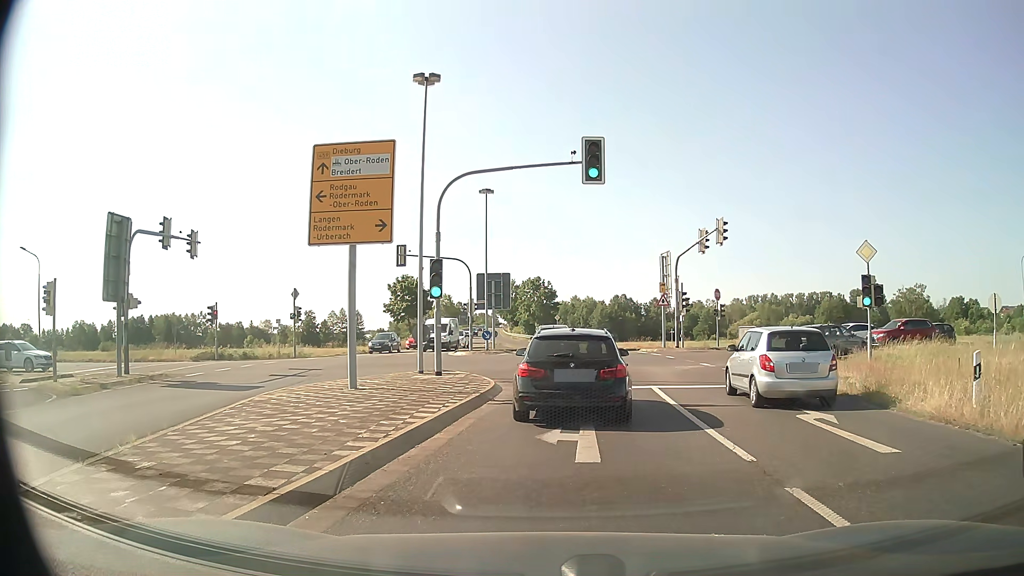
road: primary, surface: asphalt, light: Day
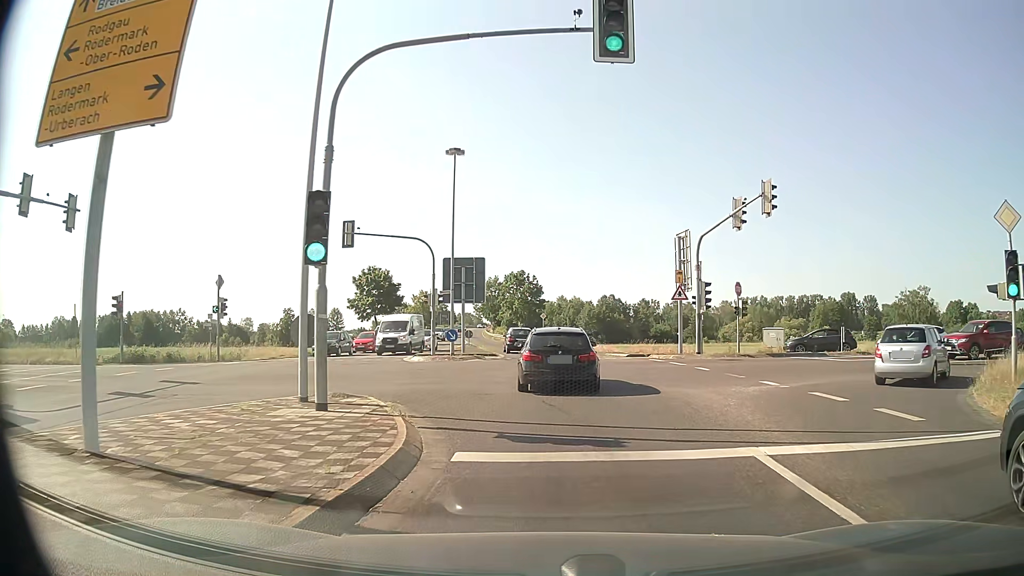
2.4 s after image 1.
(+0.1, +9.8) m; +1°
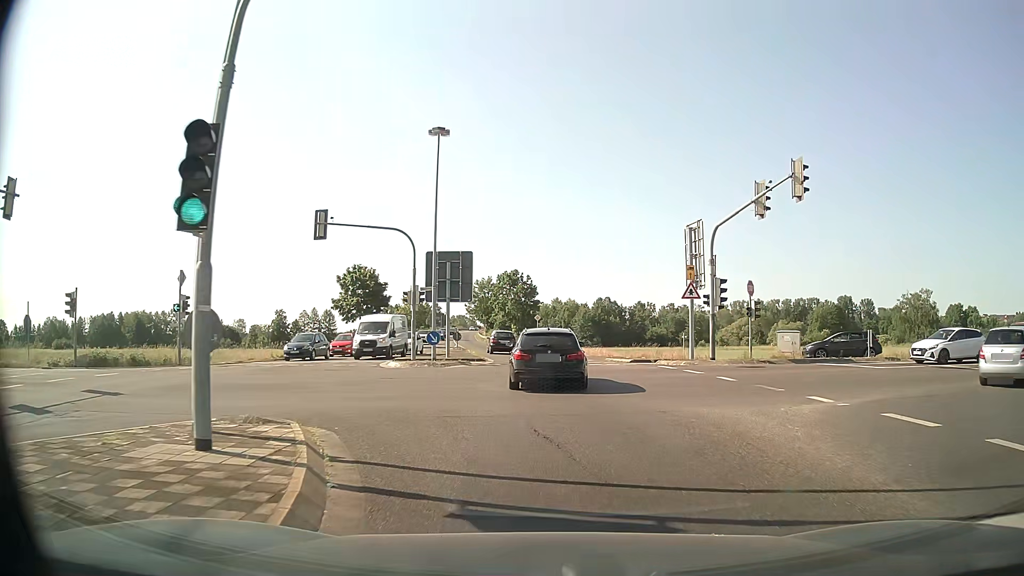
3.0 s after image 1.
(0.0, +3.8) m; 0°
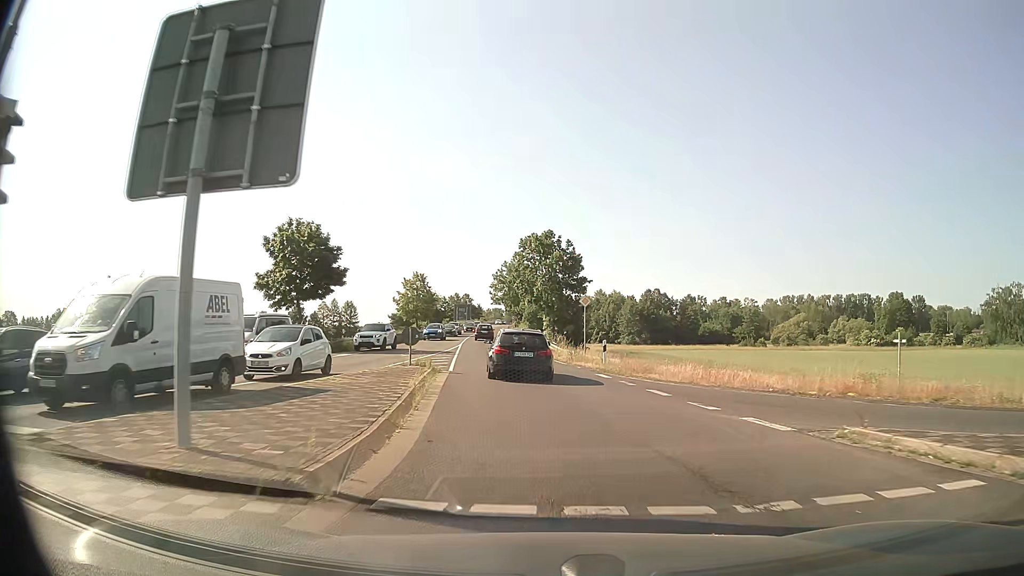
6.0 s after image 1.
(-0.4, +26.6) m; -3°
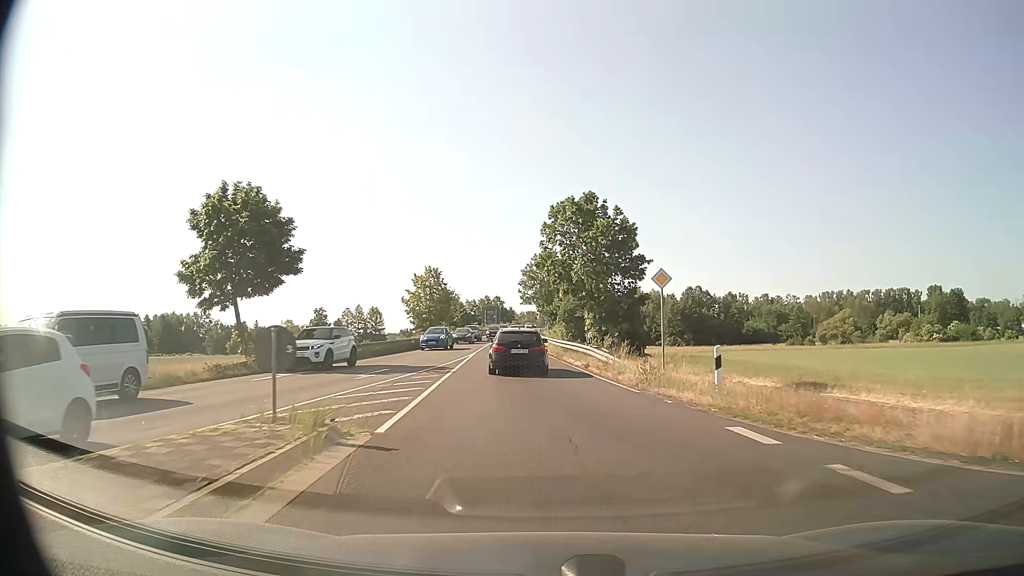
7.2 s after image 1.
(-0.4, +13.4) m; -3°
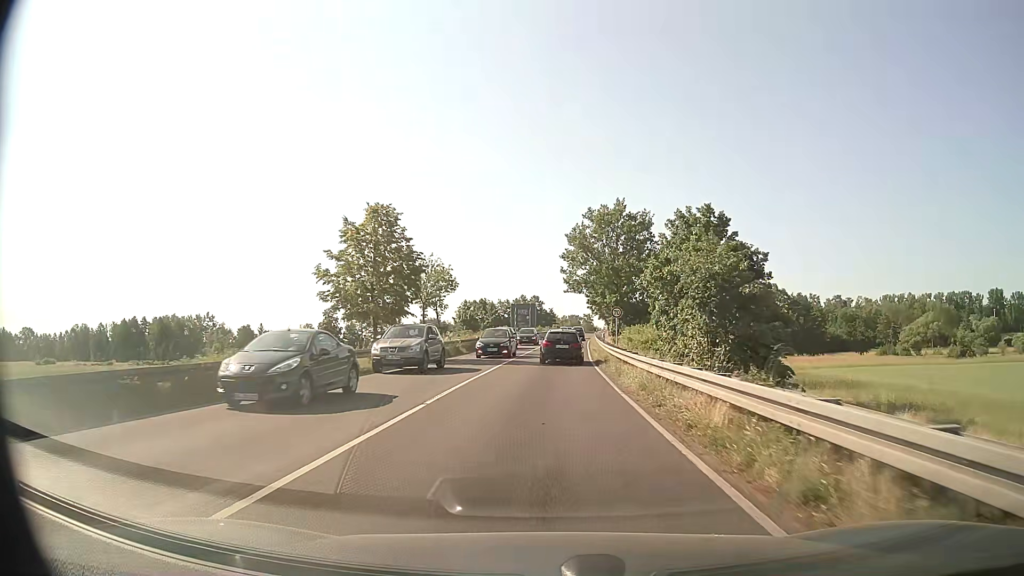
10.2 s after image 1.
(-1.6, +36.9) m; -4°
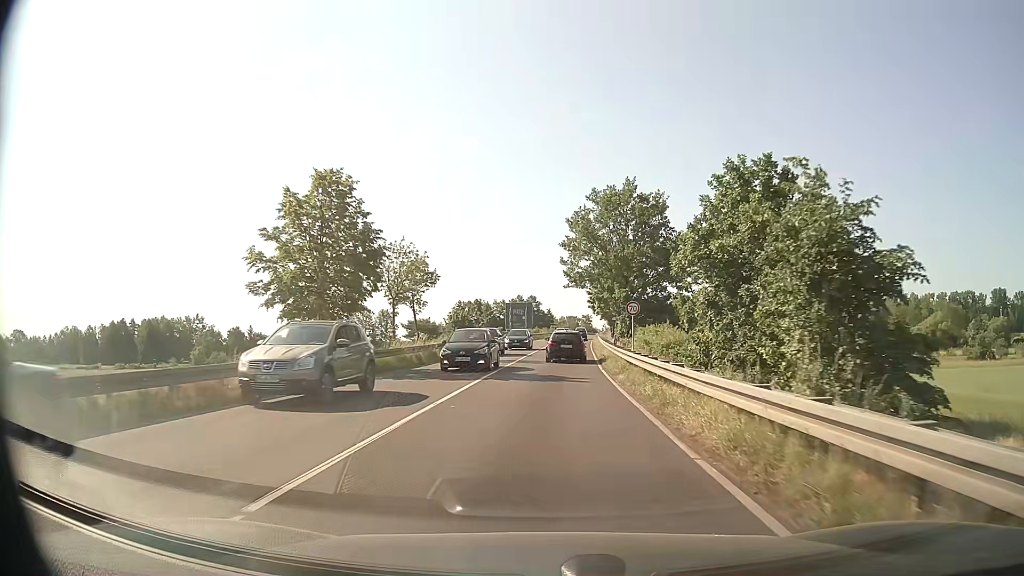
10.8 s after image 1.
(0.0, +7.7) m; 0°
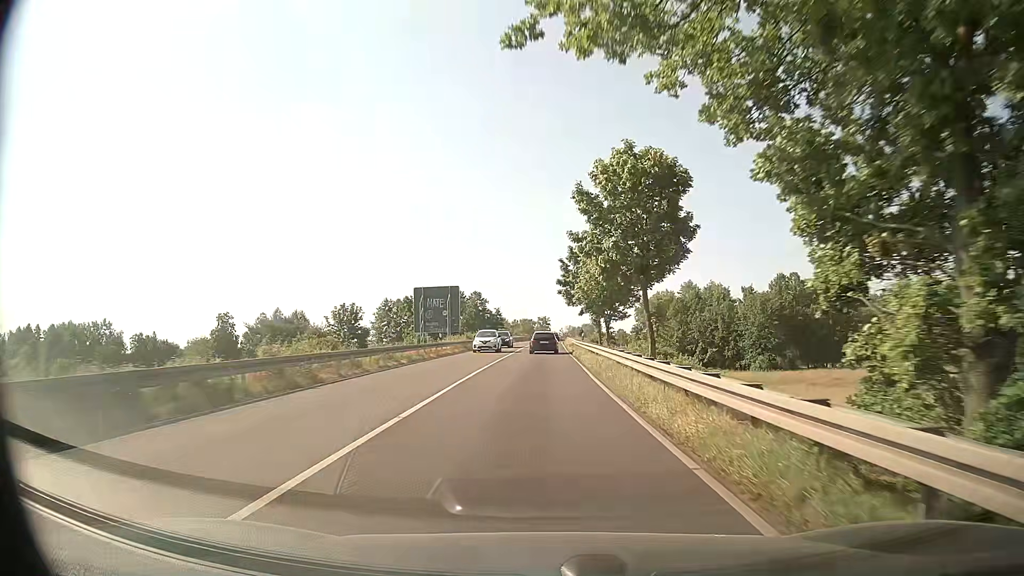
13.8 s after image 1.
(+1.2, +40.7) m; +4°
(0, +10) (0, +20) (0, +30) (0, +40) (0, +50) (0, +60) (0, +70) (0, +80) (+1, +90) (+1, +100) m
